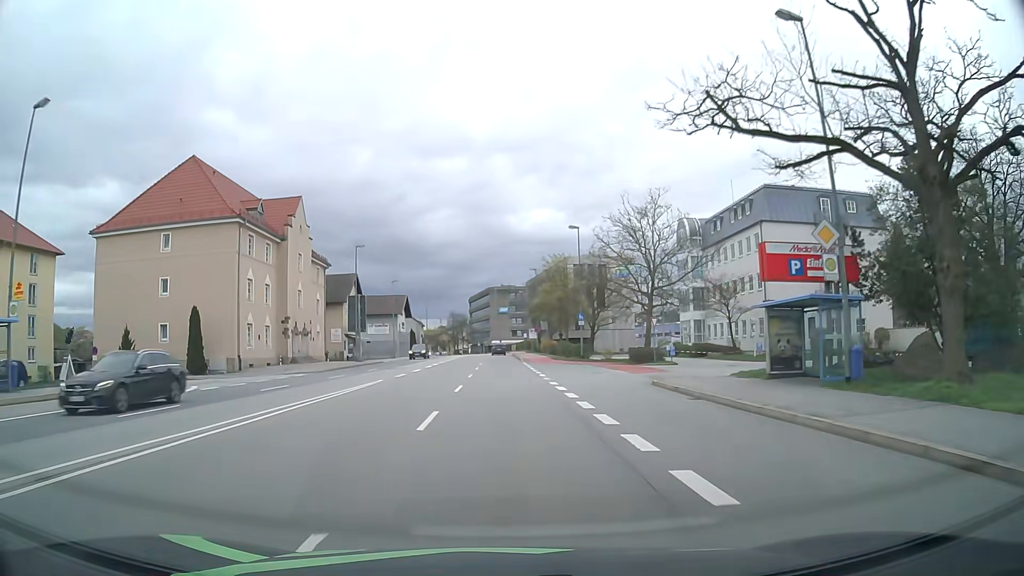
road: primary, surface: asphalt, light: Day
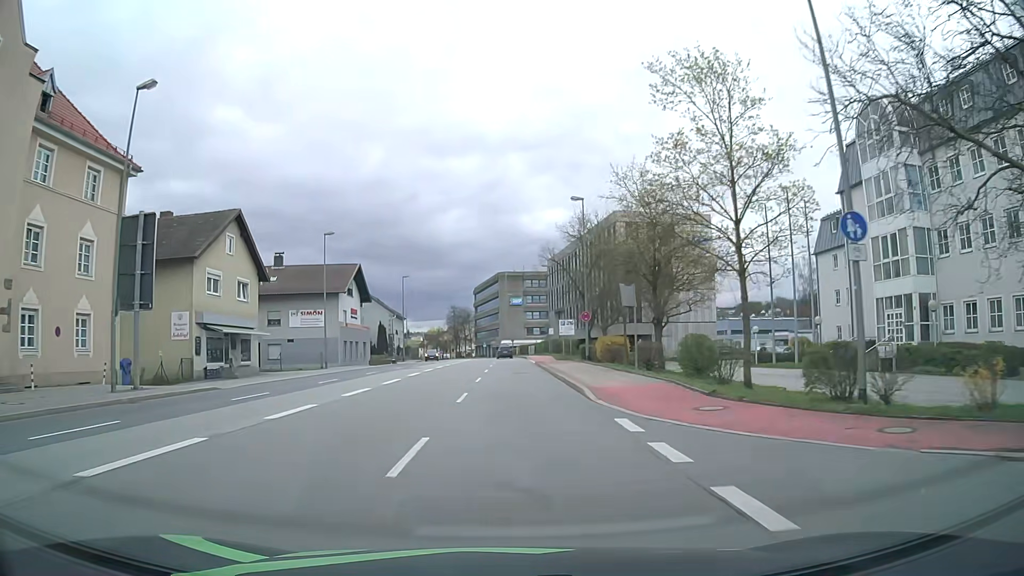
(-0.2, +40.1) m; -1°
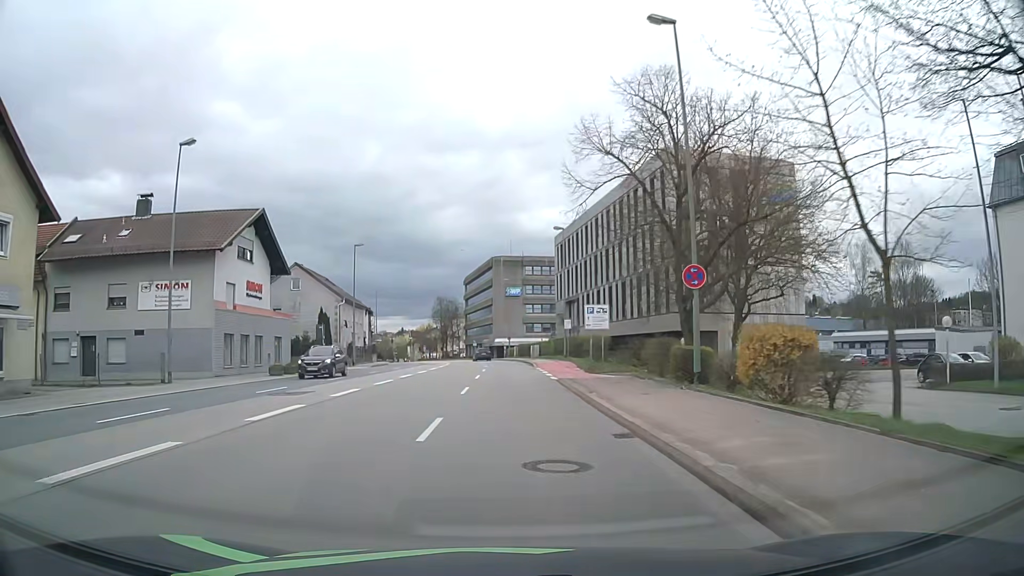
(0.0, +24.7) m; +1°
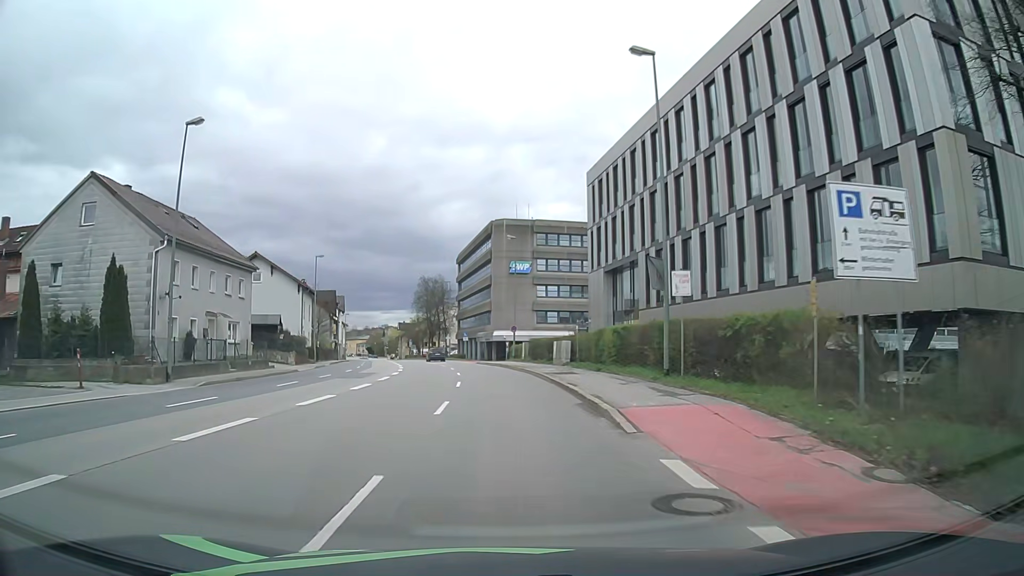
(-0.1, +32.5) m; -1°
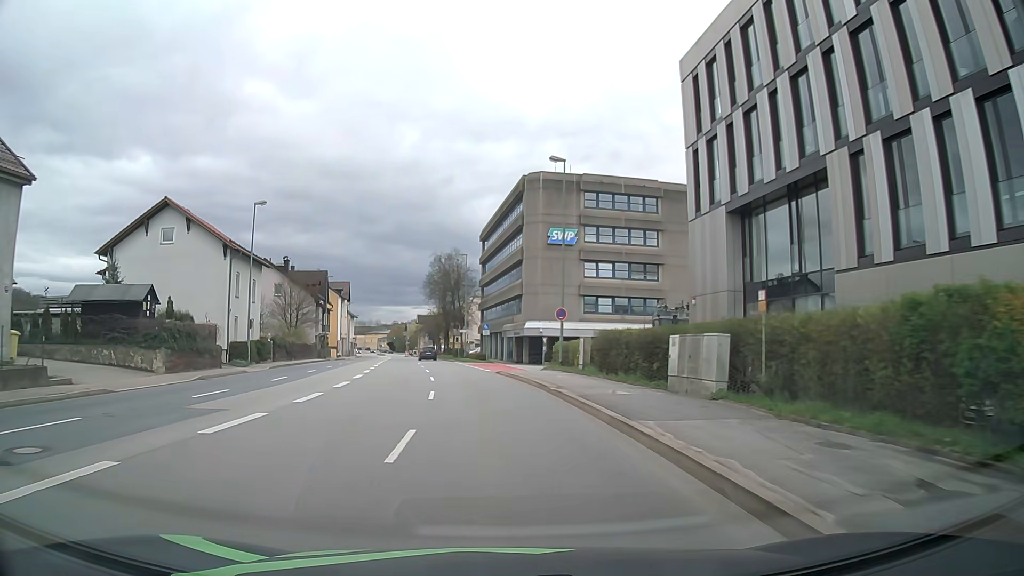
(-0.4, +23.3) m; -2°
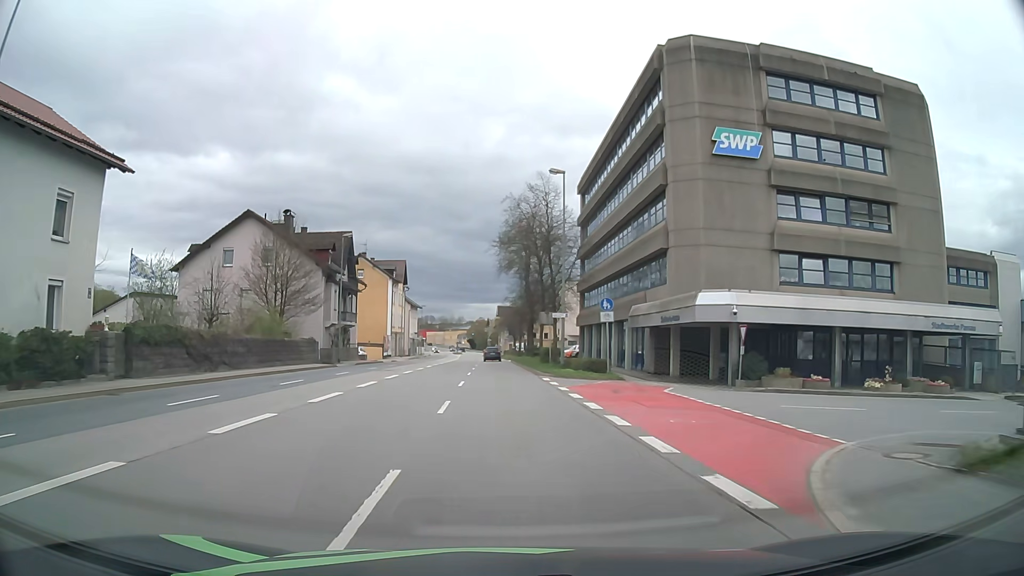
(-2.2, +30.4) m; -8°
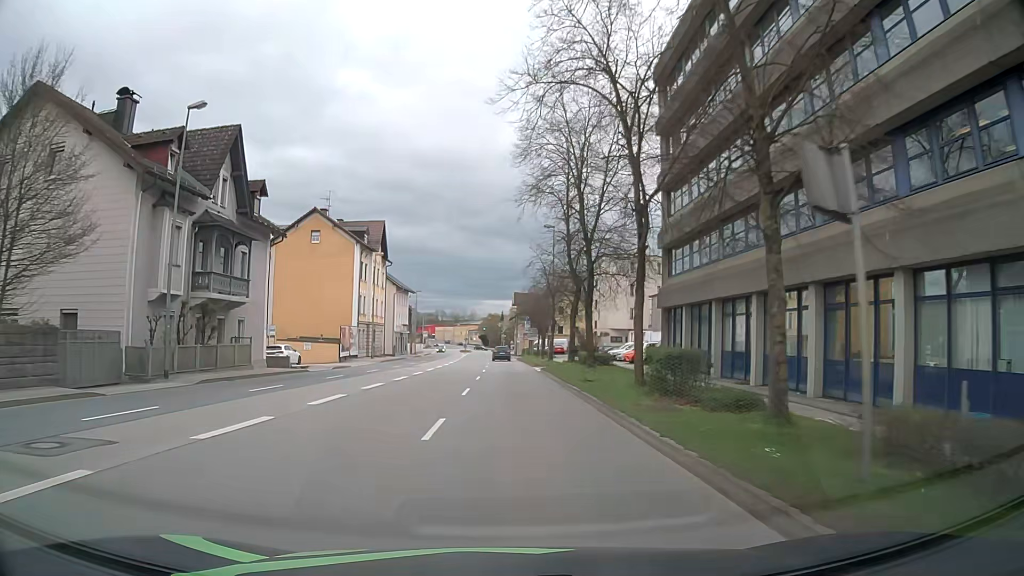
(-0.5, +30.8) m; -1°
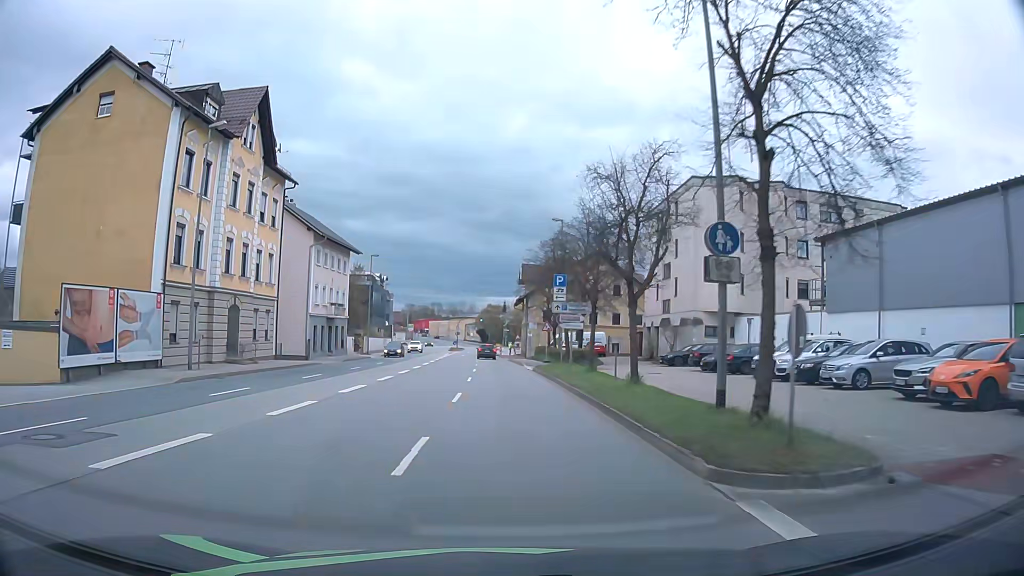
(0.0, +38.9) m; 0°
(0, +10) (0, +20) (0, +30) (0, +40) (-1, +50) (-1, +60) (-2, +70) (-2, +80) (-3, +90) (-3, +100) m
